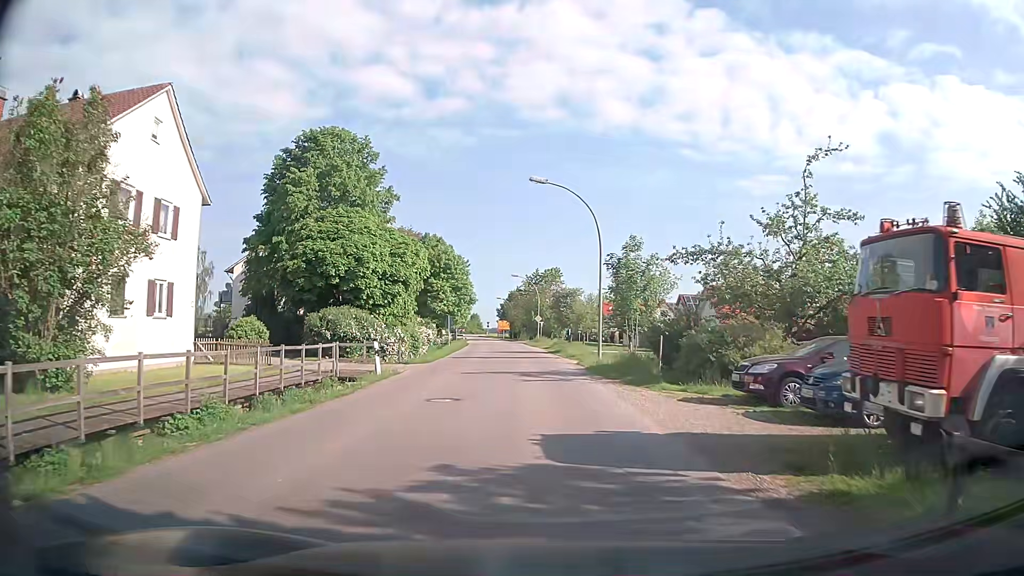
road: tertiary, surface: asphalt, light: Day
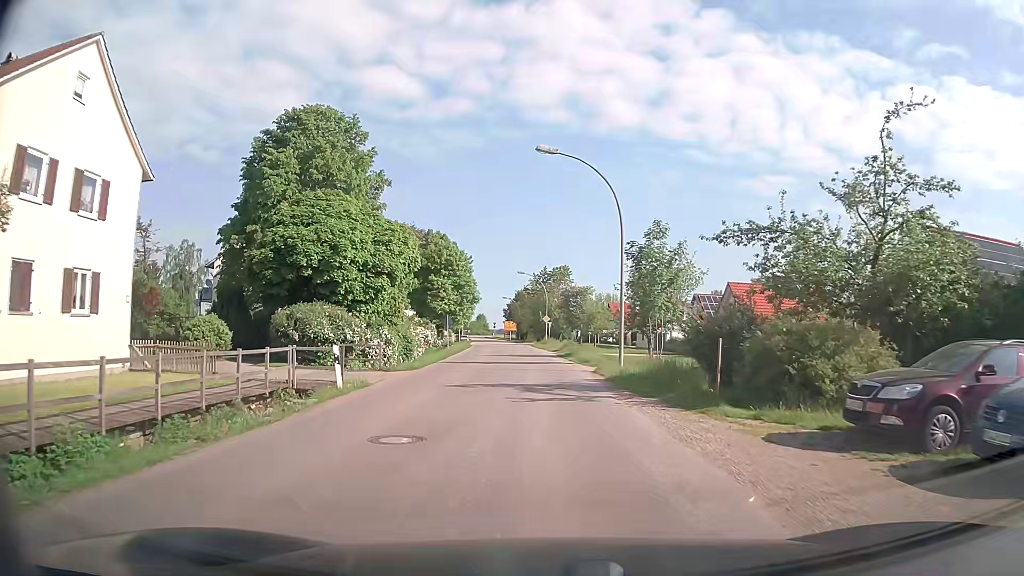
(0.0, +5.0) m; -1°
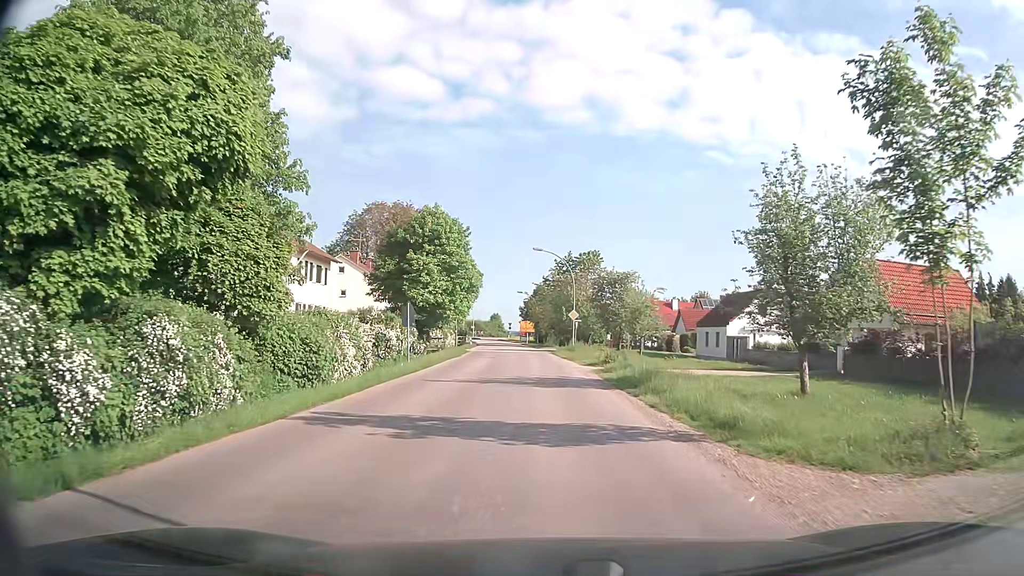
(-0.4, +20.8) m; -2°
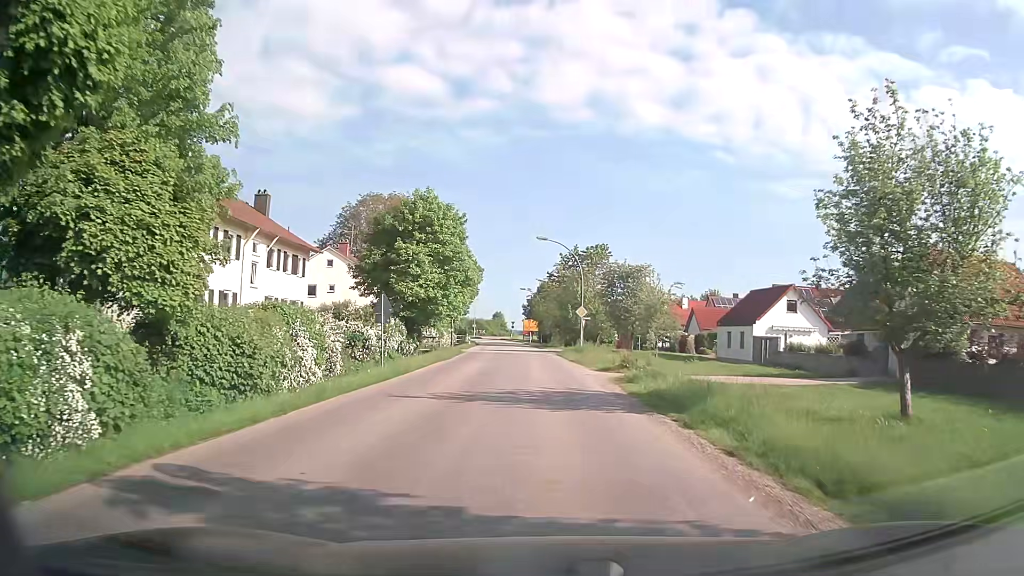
(0.0, +5.4) m; -1°
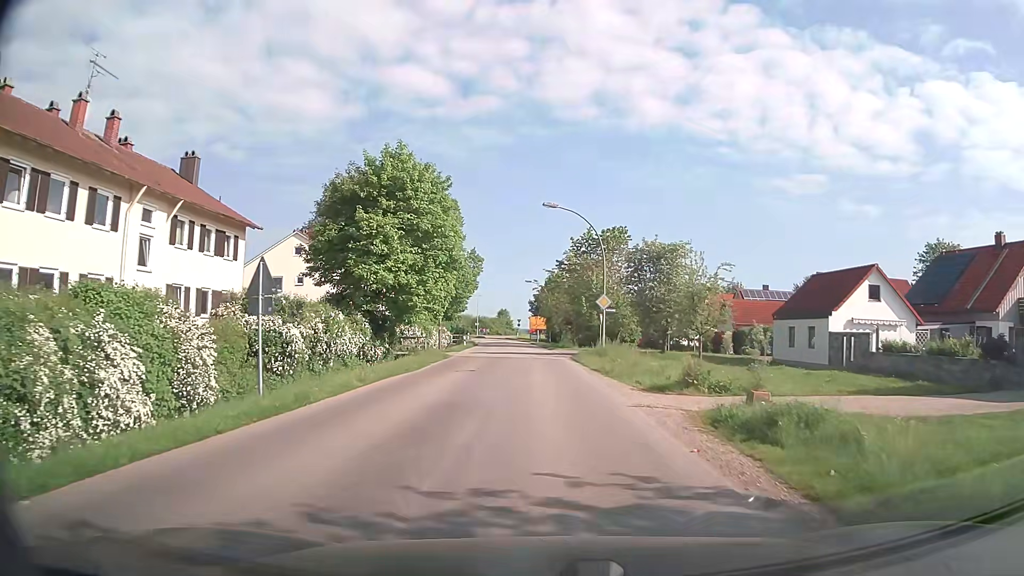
(+0.1, +10.9) m; 0°
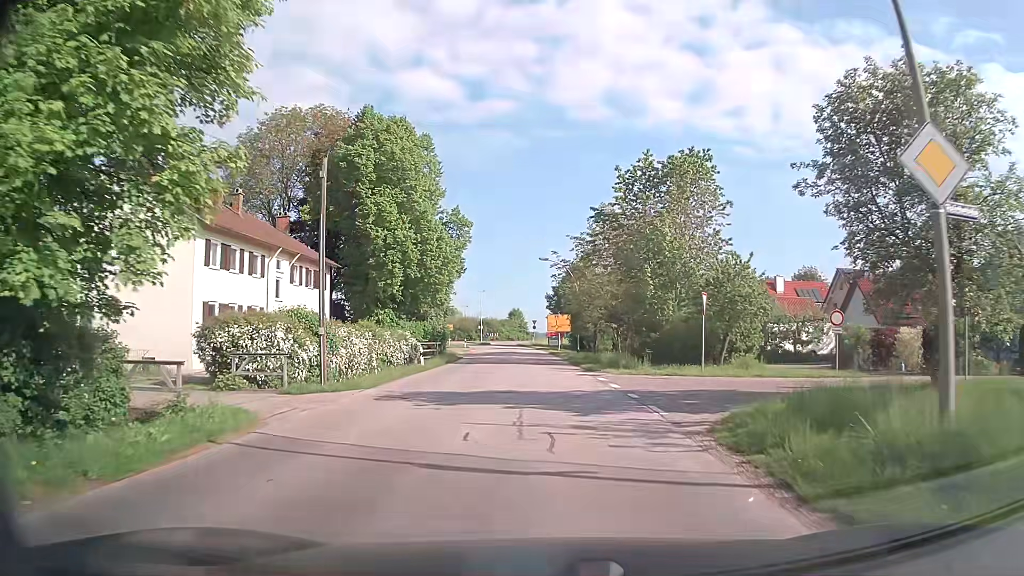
(-0.4, +28.1) m; -1°
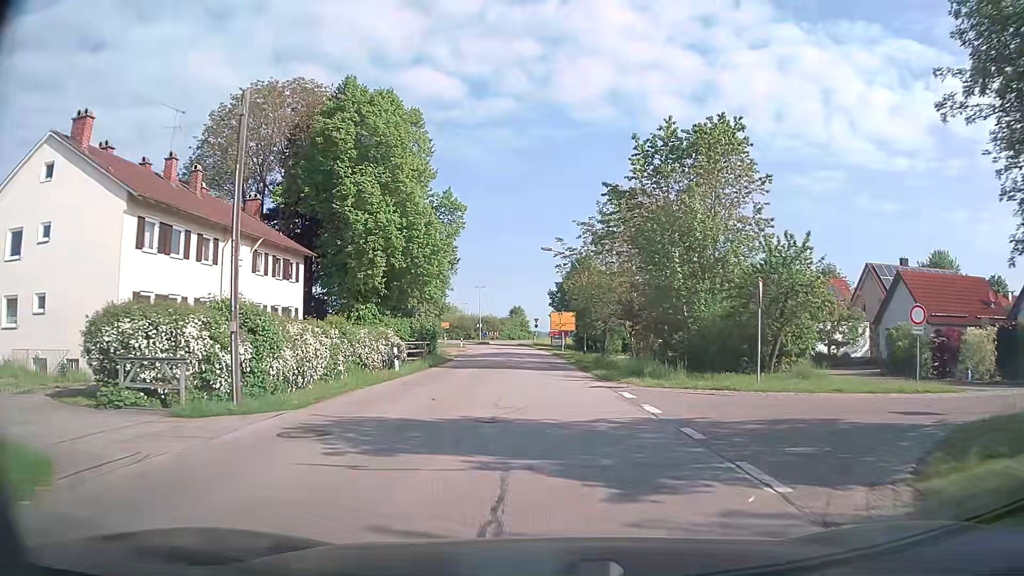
(0.0, +5.8) m; -1°
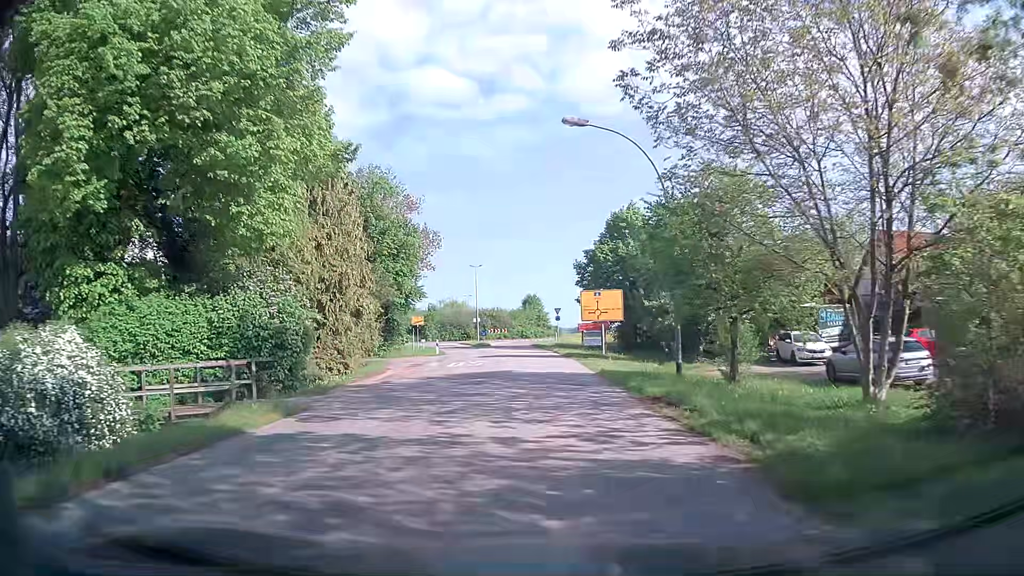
(-0.2, +28.7) m; -2°
(0, +10) (0, +20) (0, +30) (-1, +40) (-1, +50) (-2, +60) (-3, +70) (-1, +80) (+6, +87) (+15, +90) m
